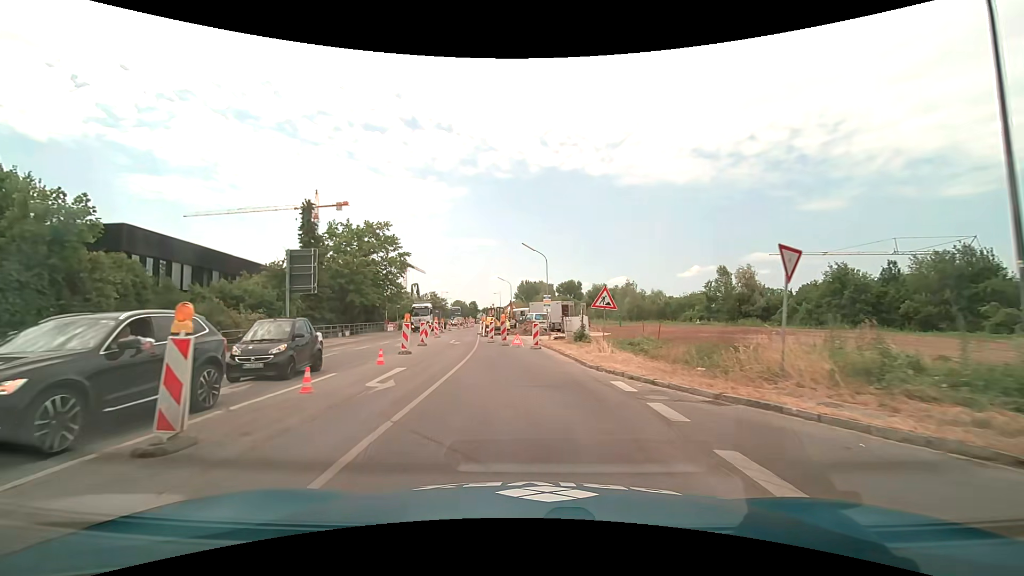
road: secondary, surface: asphalt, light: Day
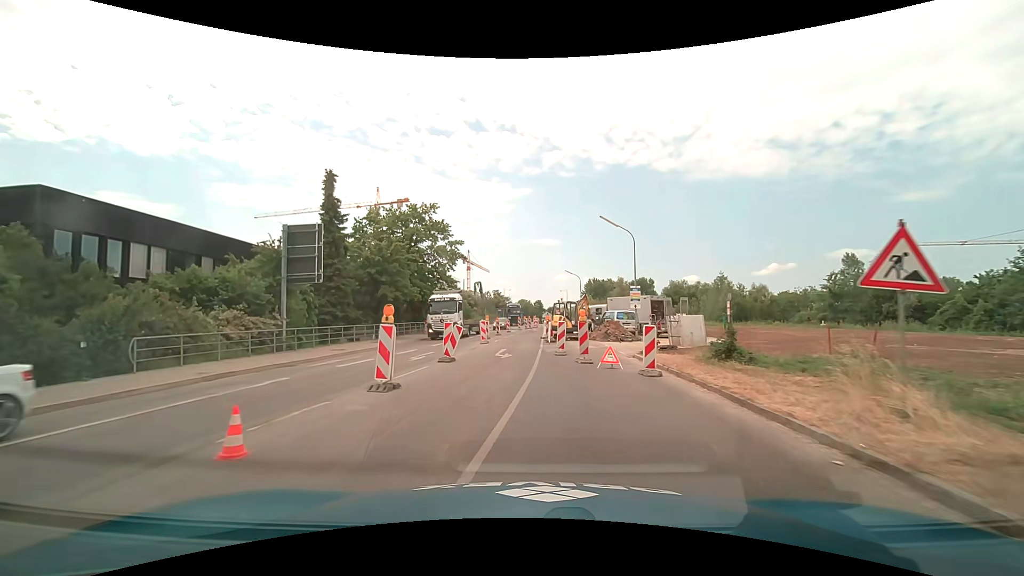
(-0.8, +11.1) m; -8°
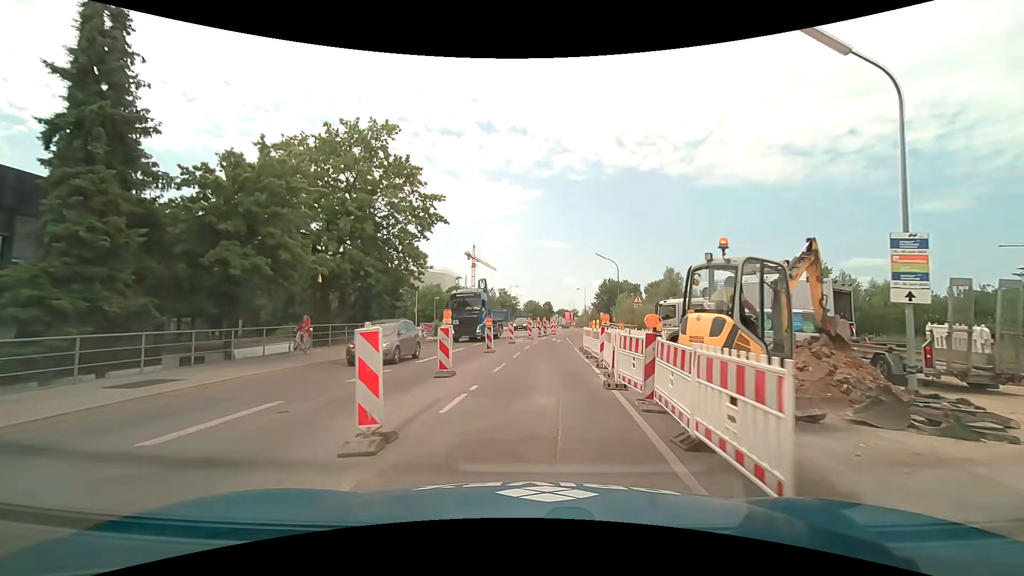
(-0.6, +22.3) m; -1°
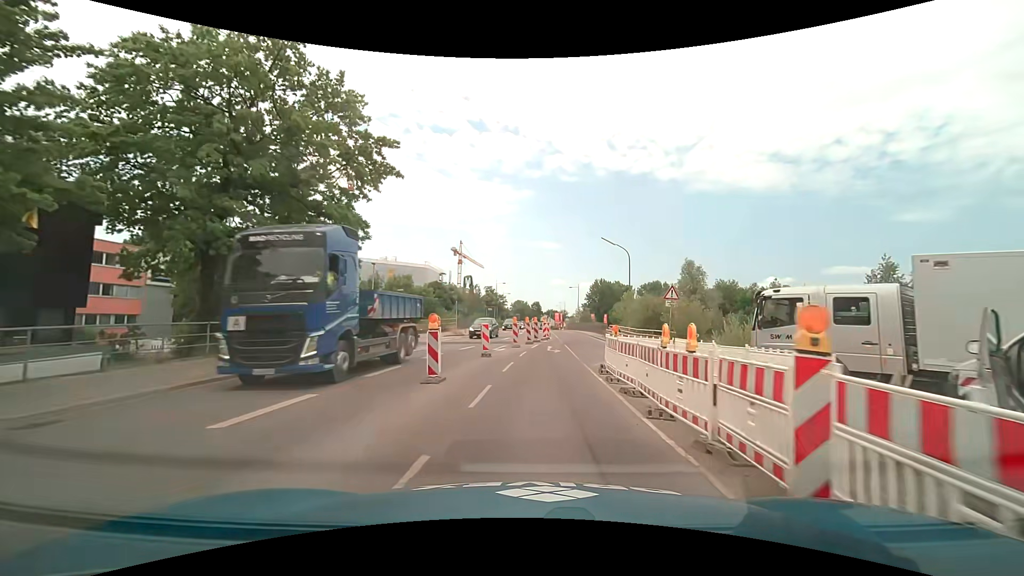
(+0.1, +11.2) m; +1°
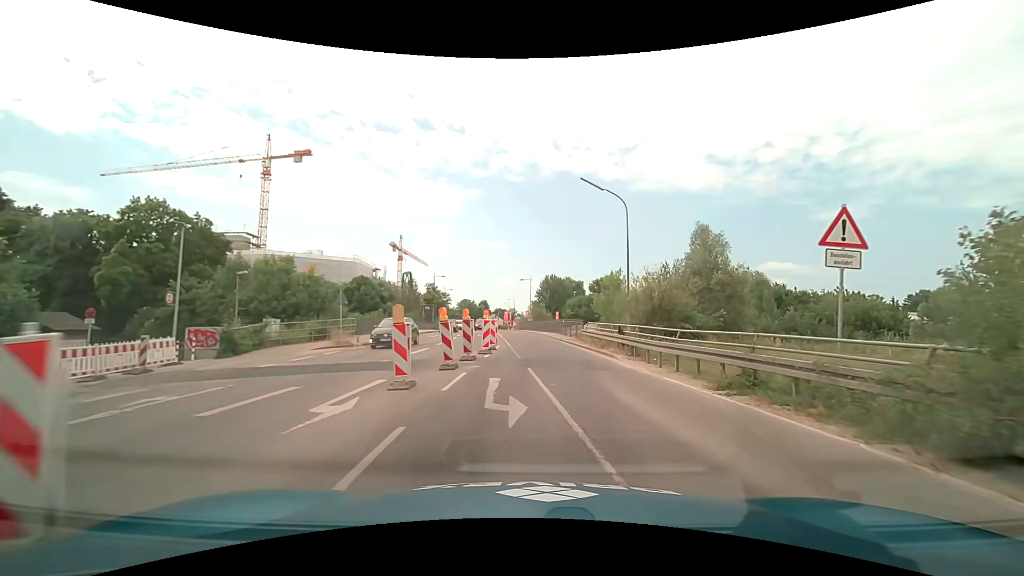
(+0.8, +16.9) m; +6°
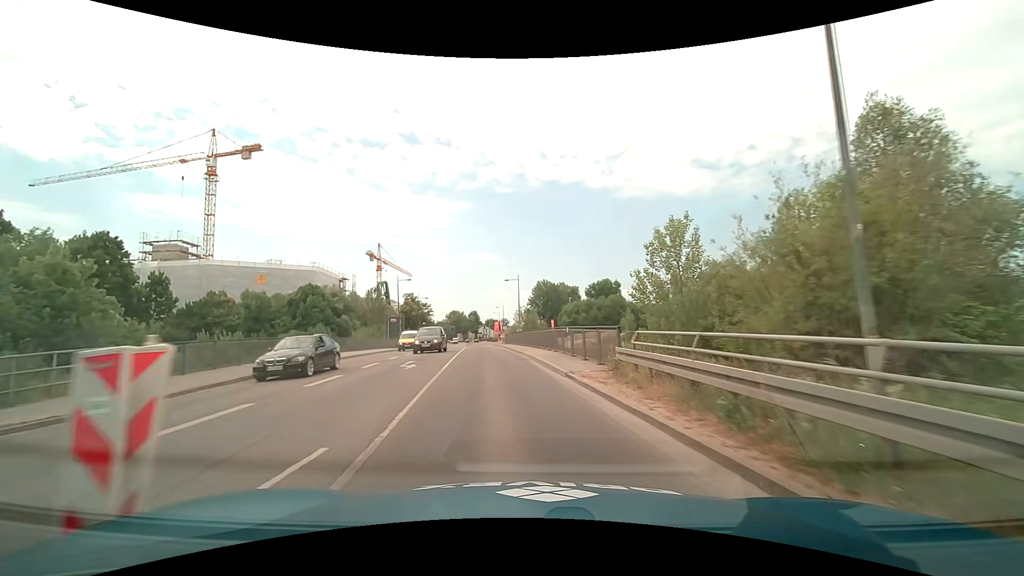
(+1.0, +19.0) m; +1°
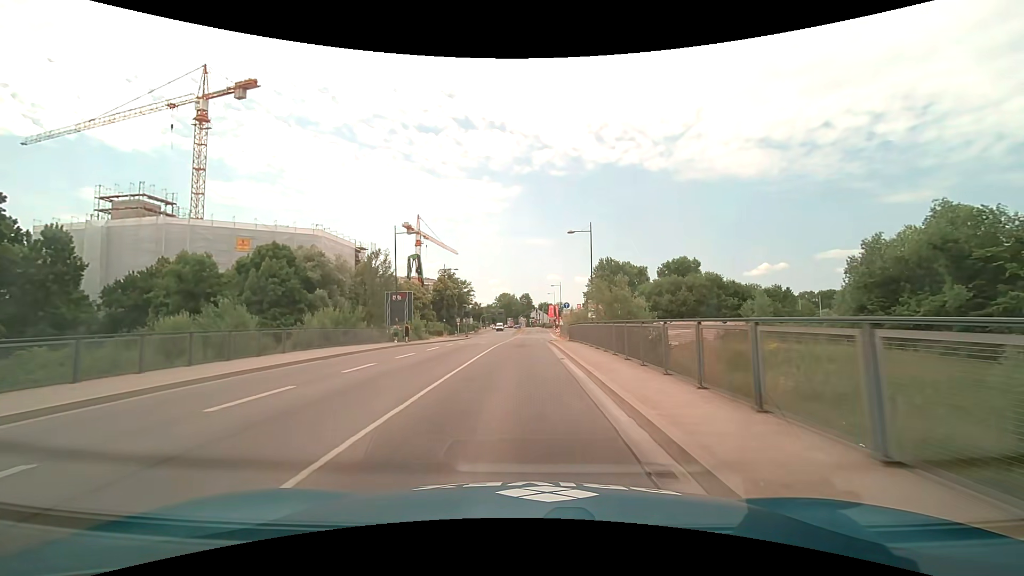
(-1.9, +29.5) m; -6°
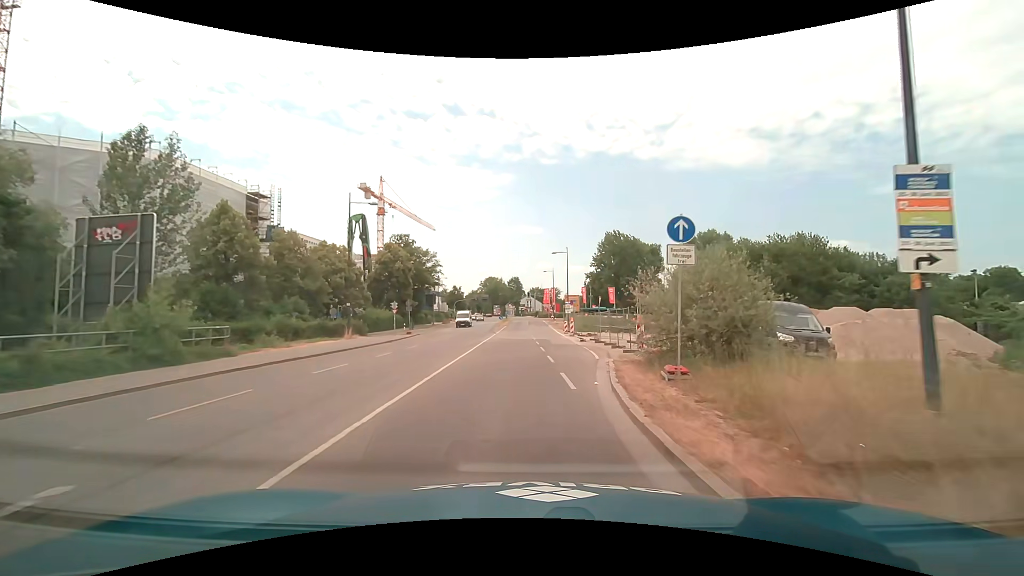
(+0.1, +36.7) m; +1°
(0, +10) (+1, +20) (+1, +30) (+2, +40) (+2, +50) (+2, +60) (+2, +70) (+2, +80) (+4, +90) (+9, +98) m
